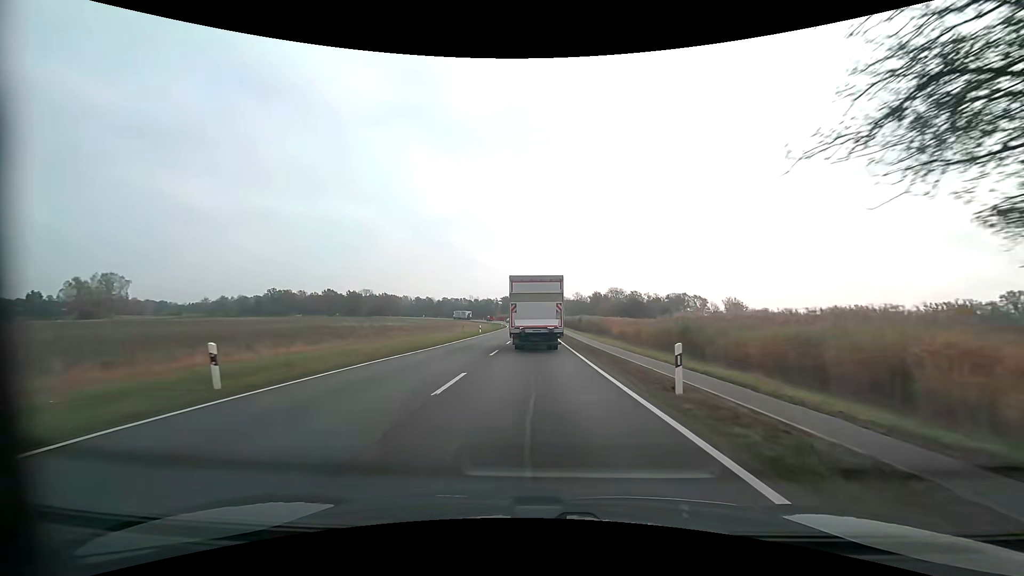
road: primary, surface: asphalt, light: Day
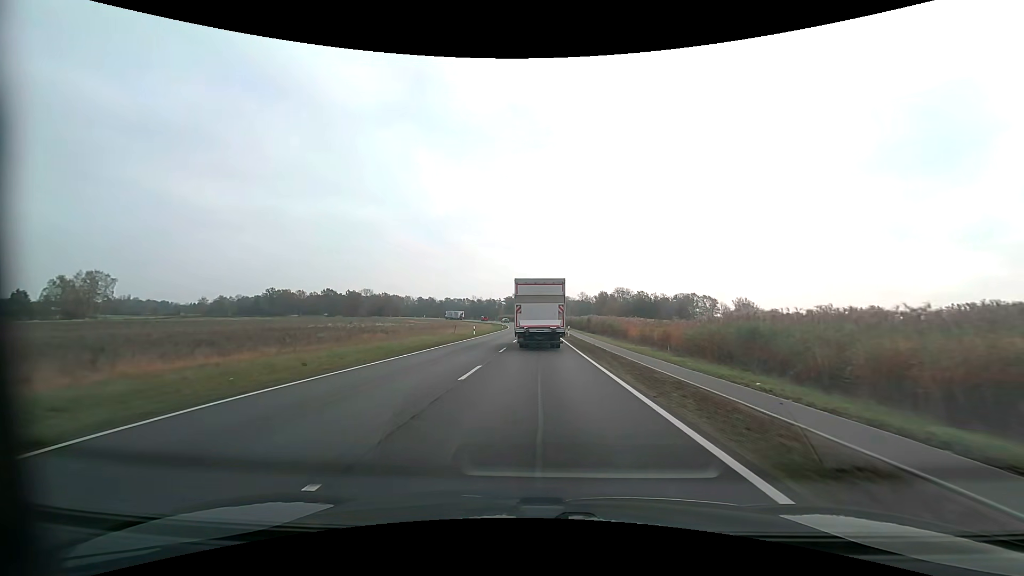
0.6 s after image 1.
(-0.1, +9.5) m; 0°
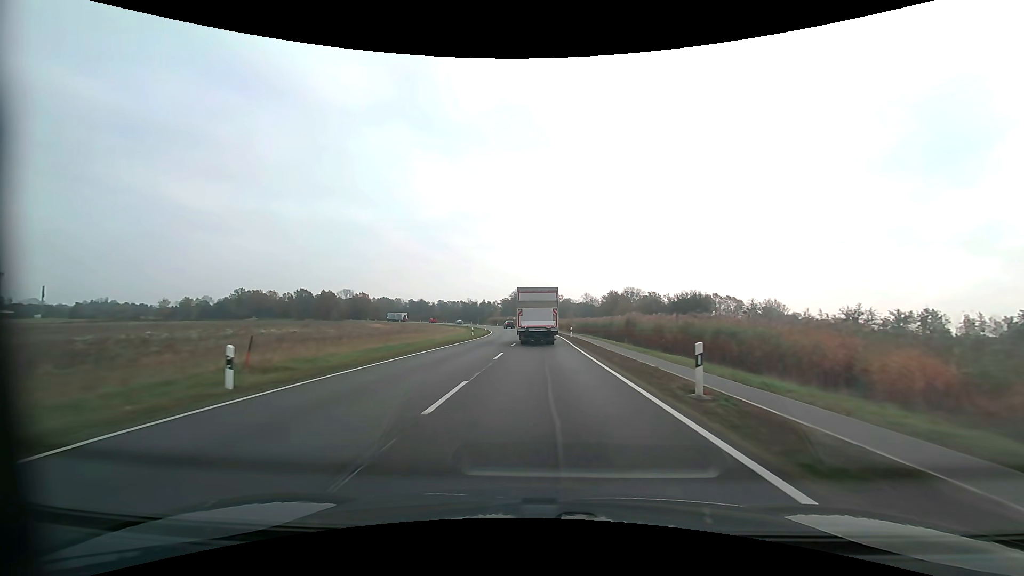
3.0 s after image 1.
(-0.1, +41.0) m; 0°
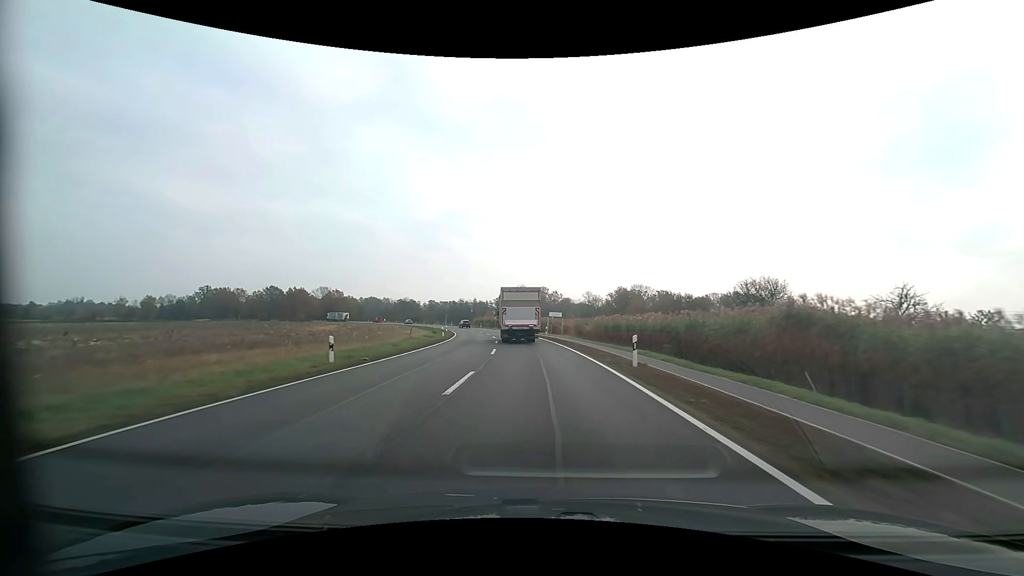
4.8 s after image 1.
(+0.1, +34.0) m; 0°
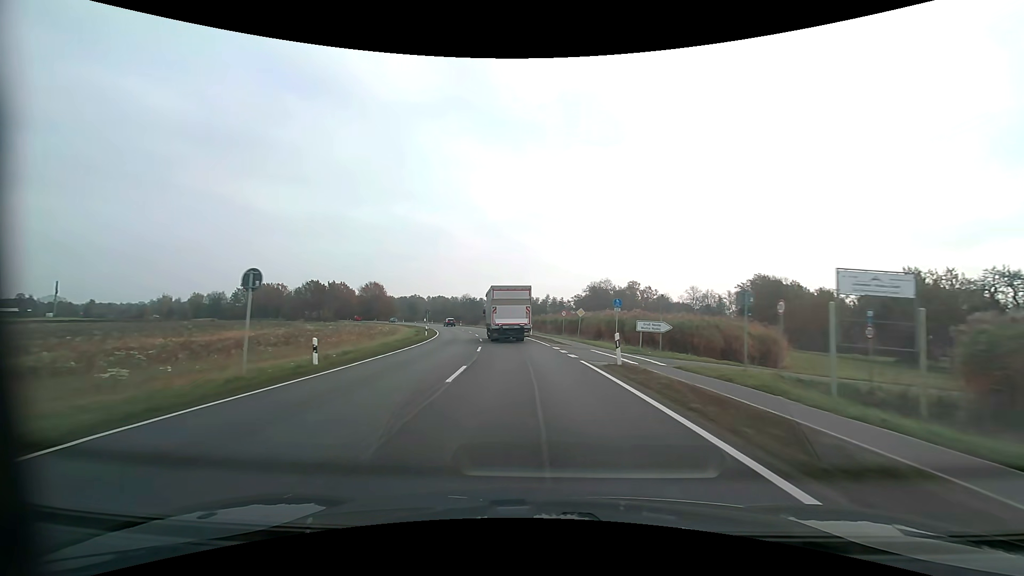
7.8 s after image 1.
(-3.4, +58.9) m; -9°
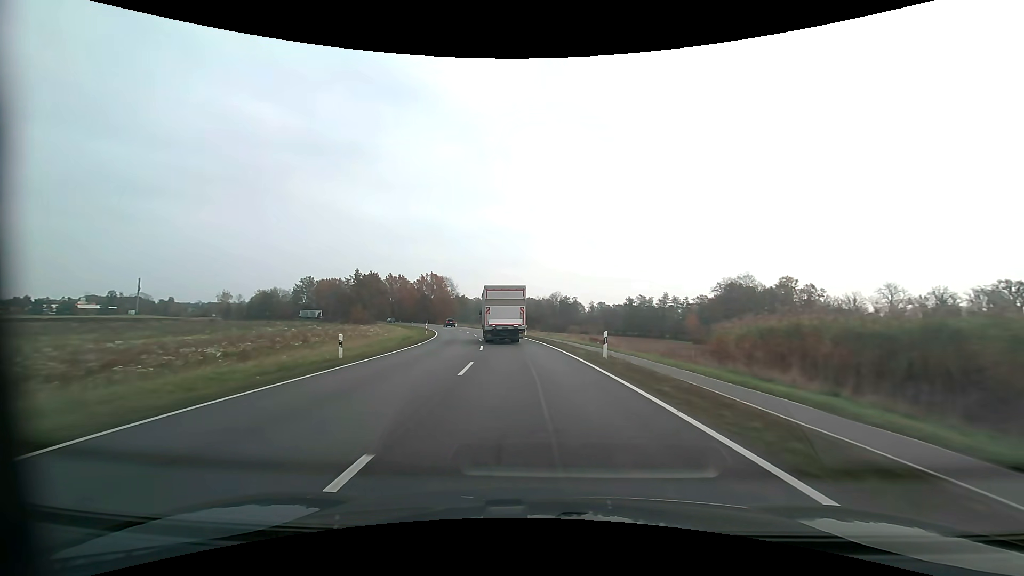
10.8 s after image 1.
(-5.7, +58.5) m; -11°
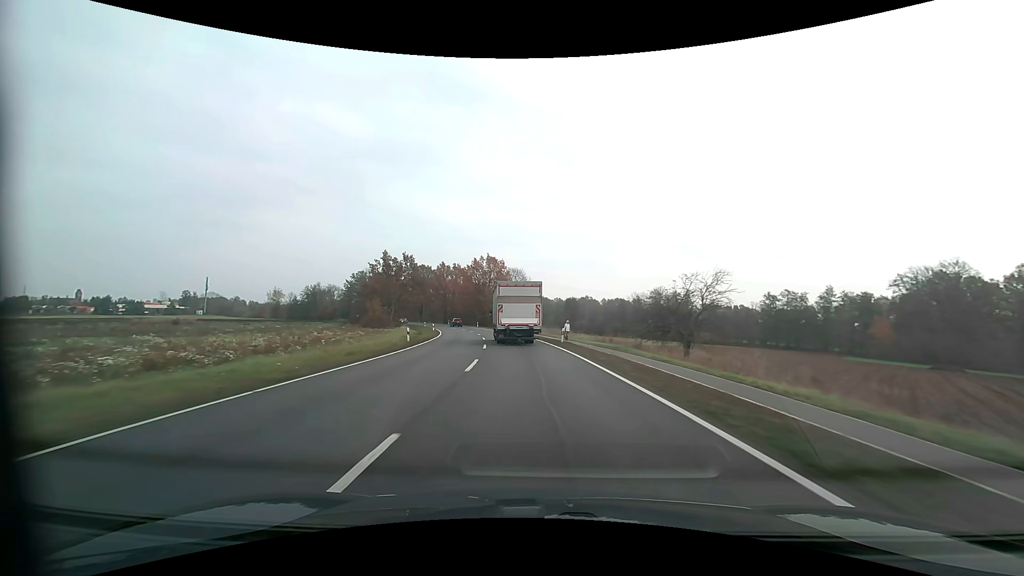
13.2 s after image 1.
(-3.5, +47.5) m; -9°
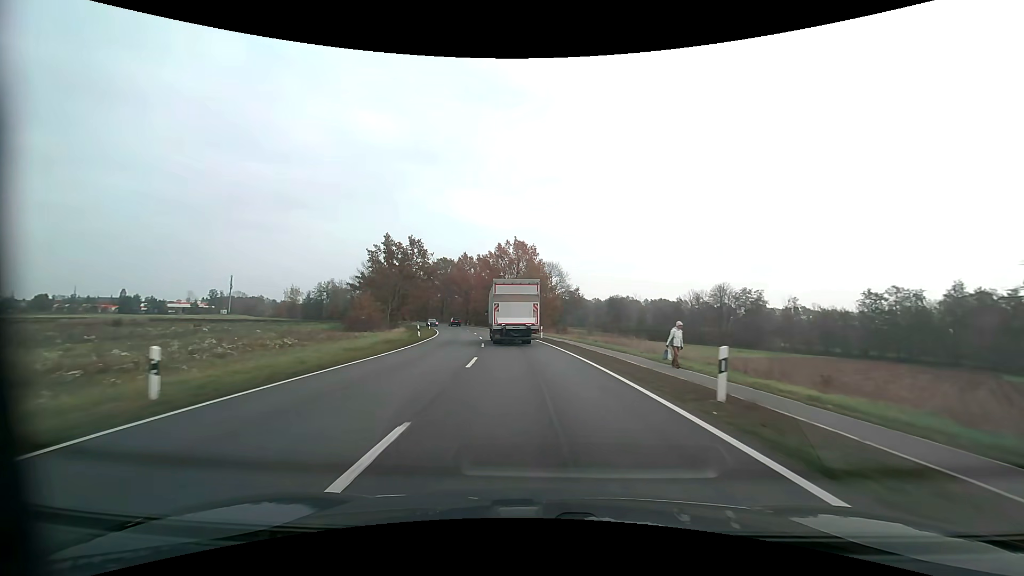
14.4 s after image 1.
(-0.8, +23.1) m; -4°
(0, +10) (-1, +20) (-1, +30) (-3, +40) (-4, +50) (-6, +60) (-8, +69) (-10, +79) (-13, +89) (-16, +98) m
